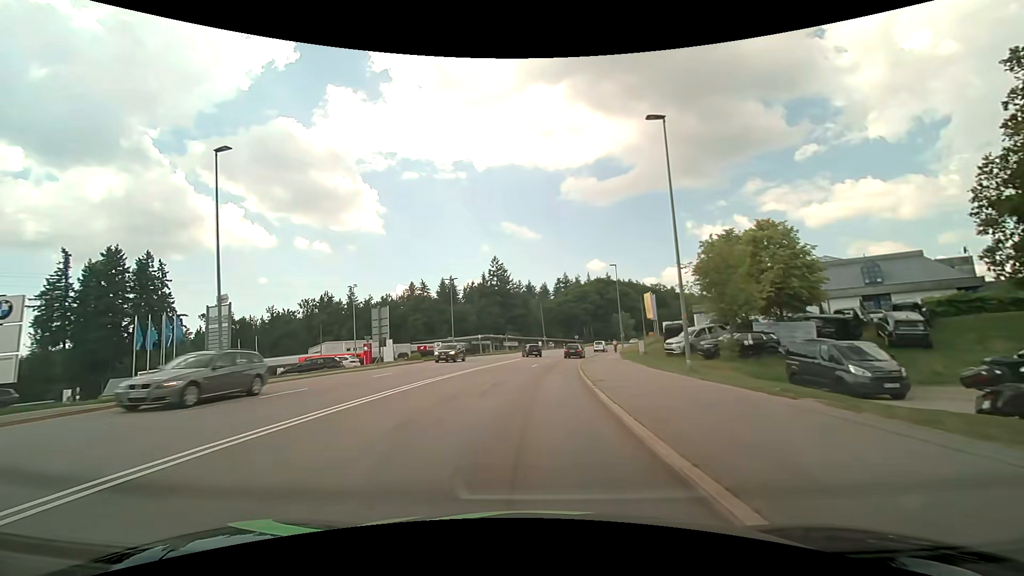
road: secondary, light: Day
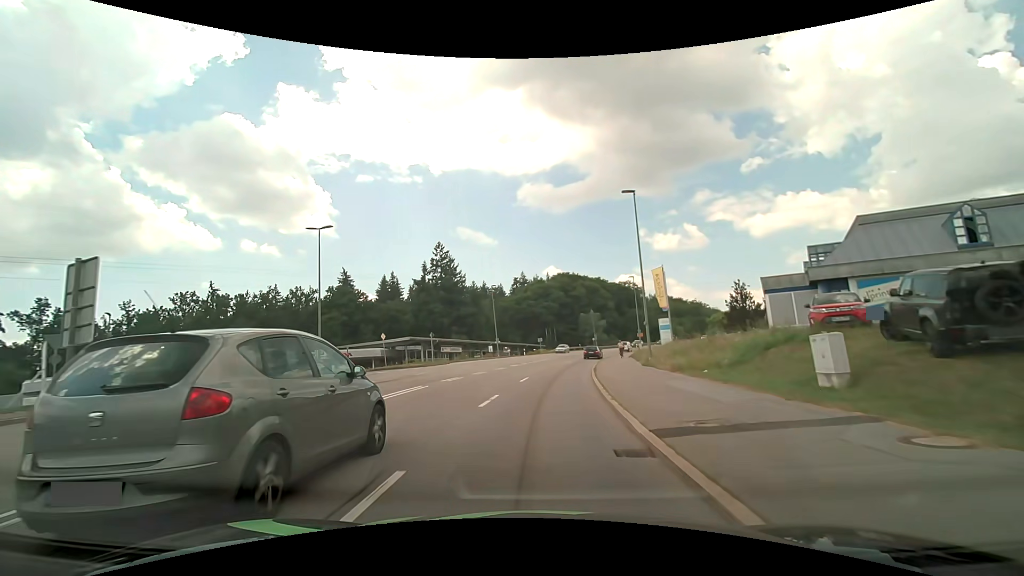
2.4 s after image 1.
(+0.9, +30.1) m; +5°
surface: asphalt
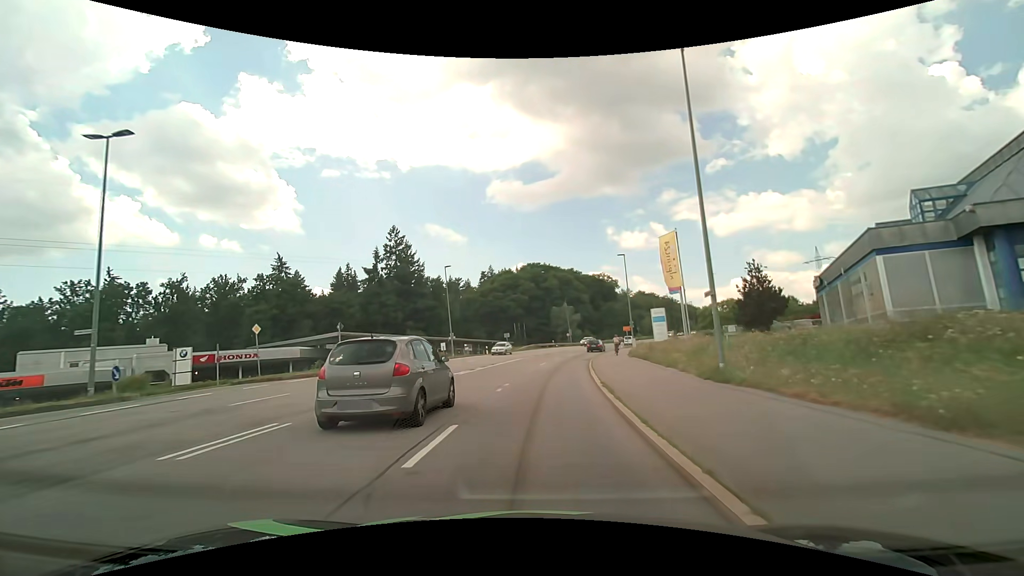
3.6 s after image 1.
(+0.5, +14.9) m; +3°
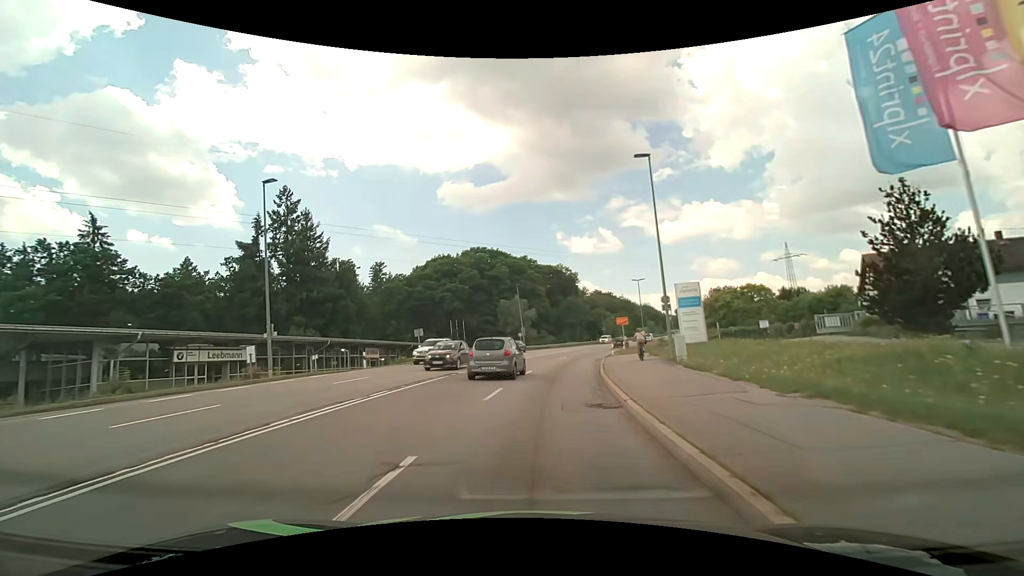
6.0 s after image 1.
(+1.6, +29.6) m; +6°
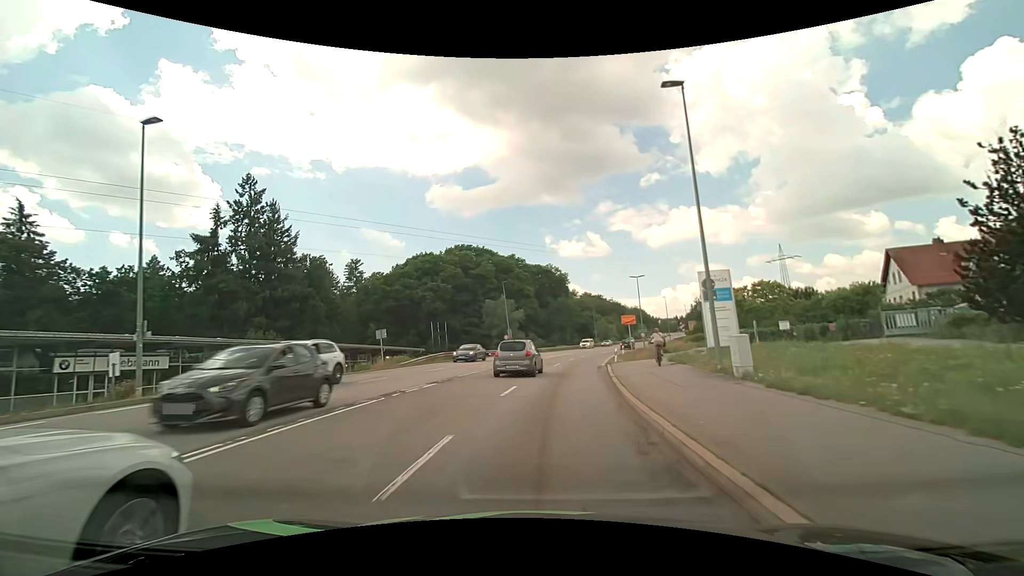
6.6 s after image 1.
(+0.1, +7.4) m; +2°
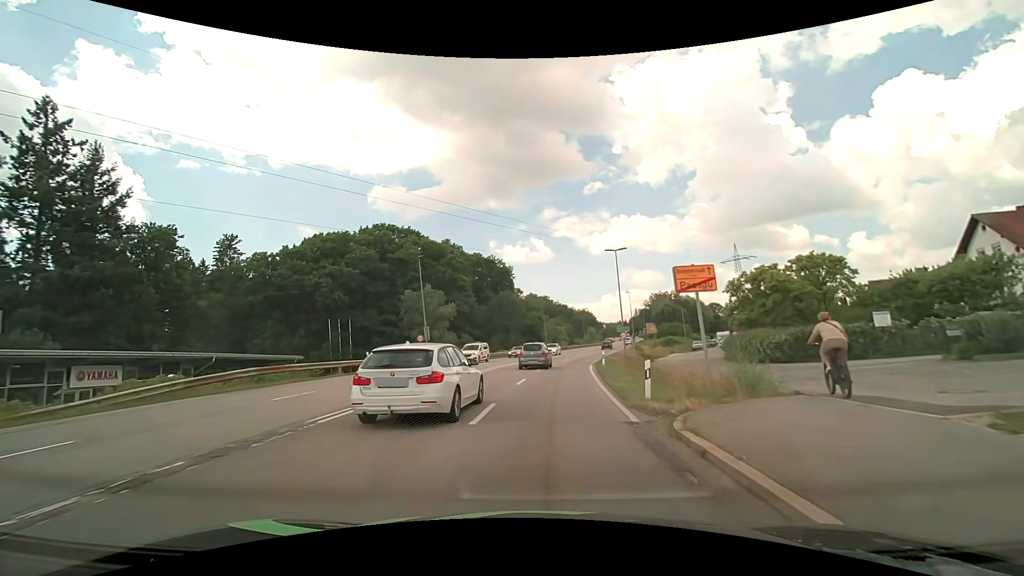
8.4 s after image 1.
(+1.1, +22.0) m; +6°
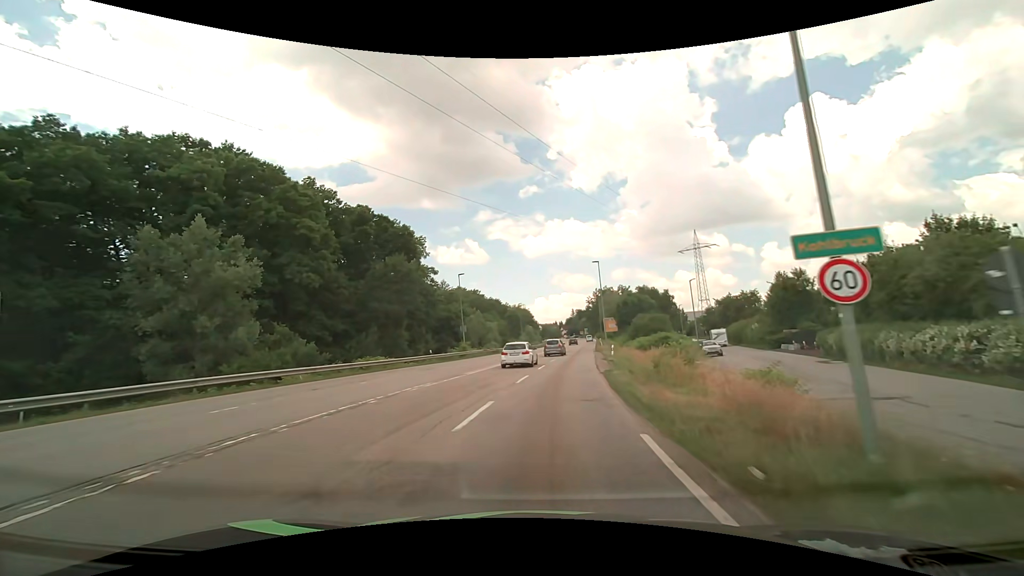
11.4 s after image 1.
(+2.6, +37.1) m; +7°
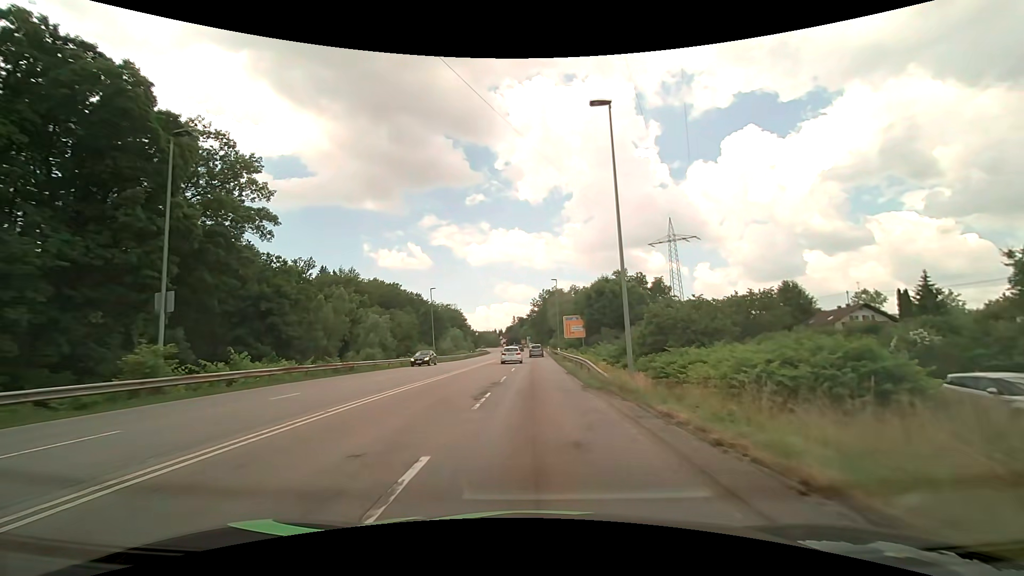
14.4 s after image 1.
(+3.0, +40.4) m; +7°
(0, +10) (0, +20) (0, +30) (0, +40) (0, +50) (0, +60) (0, +70) (0, +80) (0, +90) (0, +100) m
